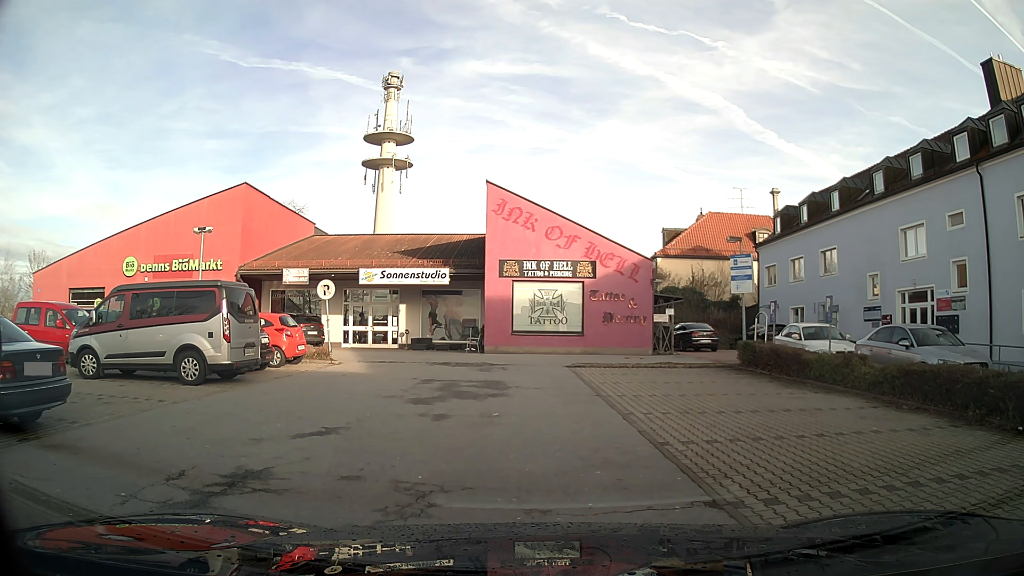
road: service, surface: asphalt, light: Day
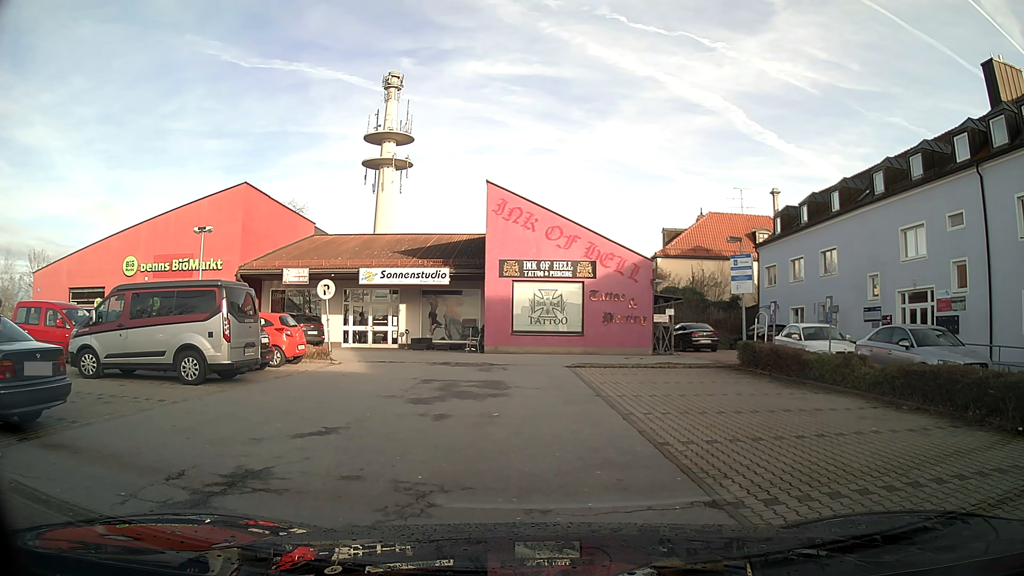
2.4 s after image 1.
(0.0, 0.0) m; 0°
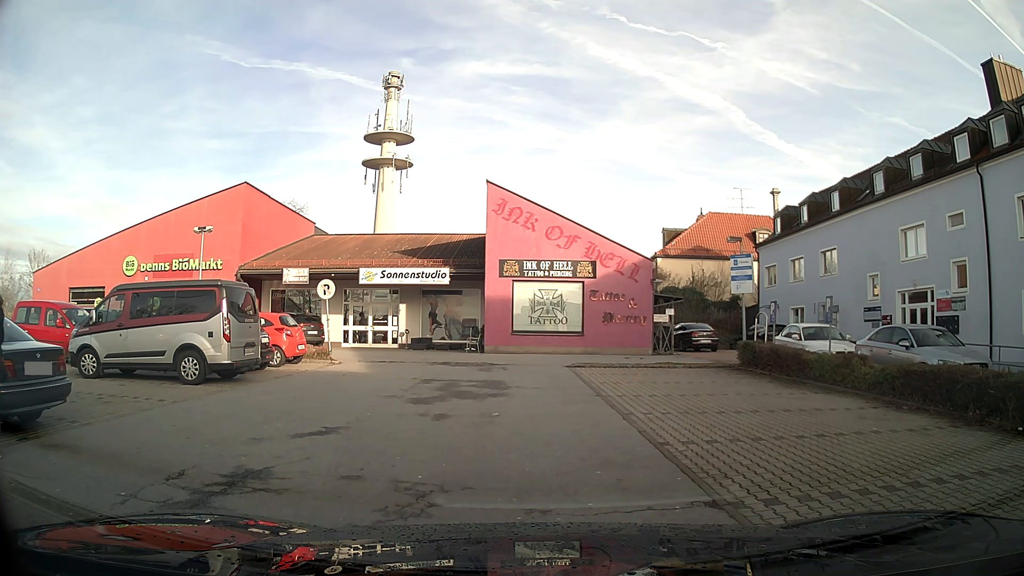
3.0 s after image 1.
(0.0, 0.0) m; 0°
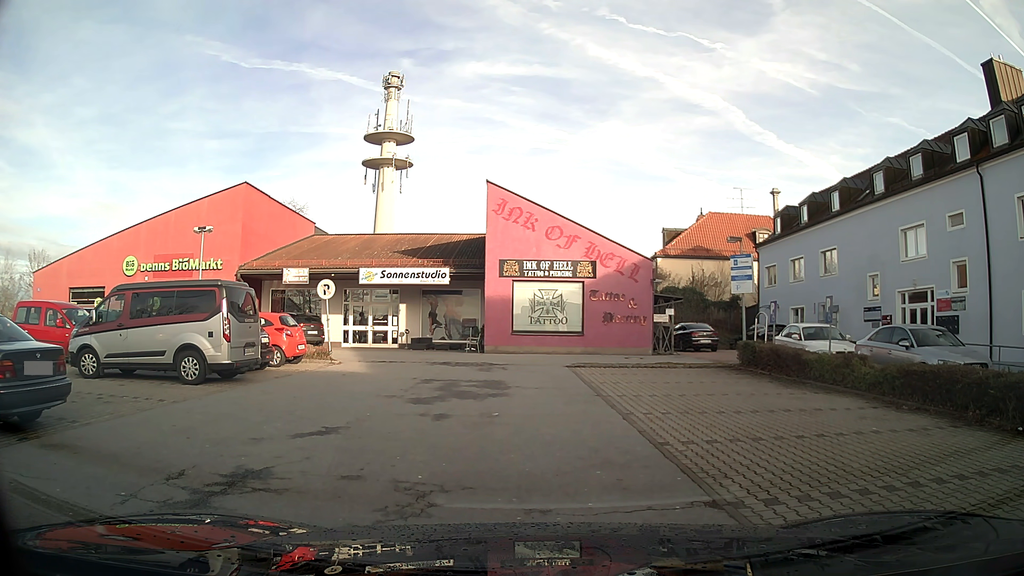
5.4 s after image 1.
(0.0, 0.0) m; 0°
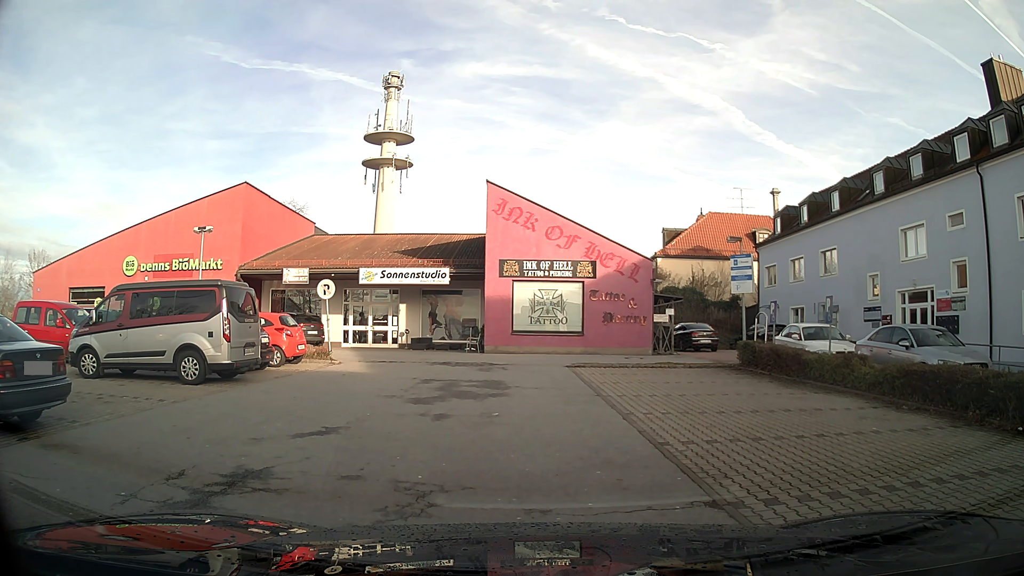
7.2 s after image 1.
(0.0, 0.0) m; 0°
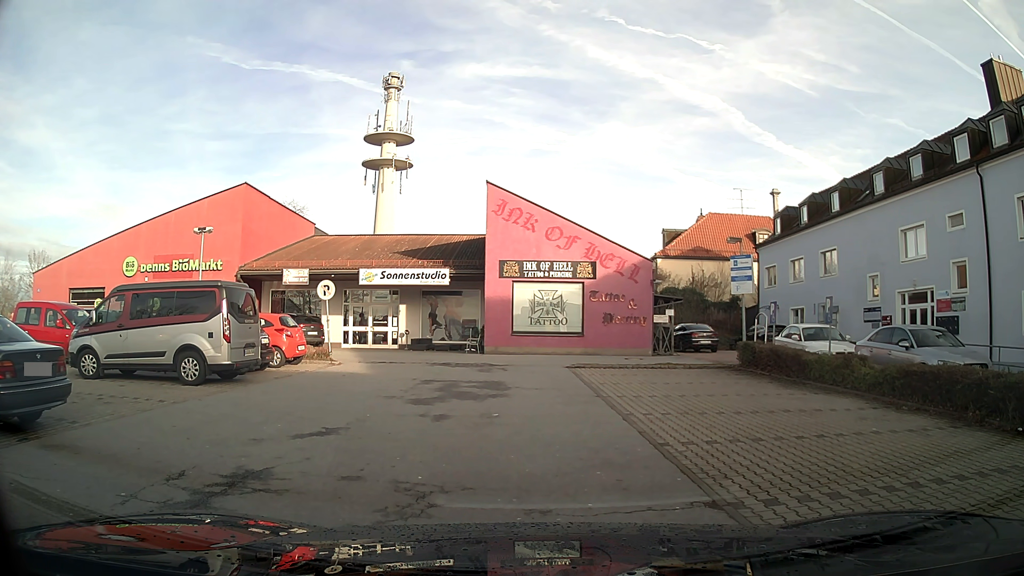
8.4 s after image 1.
(0.0, 0.0) m; 0°
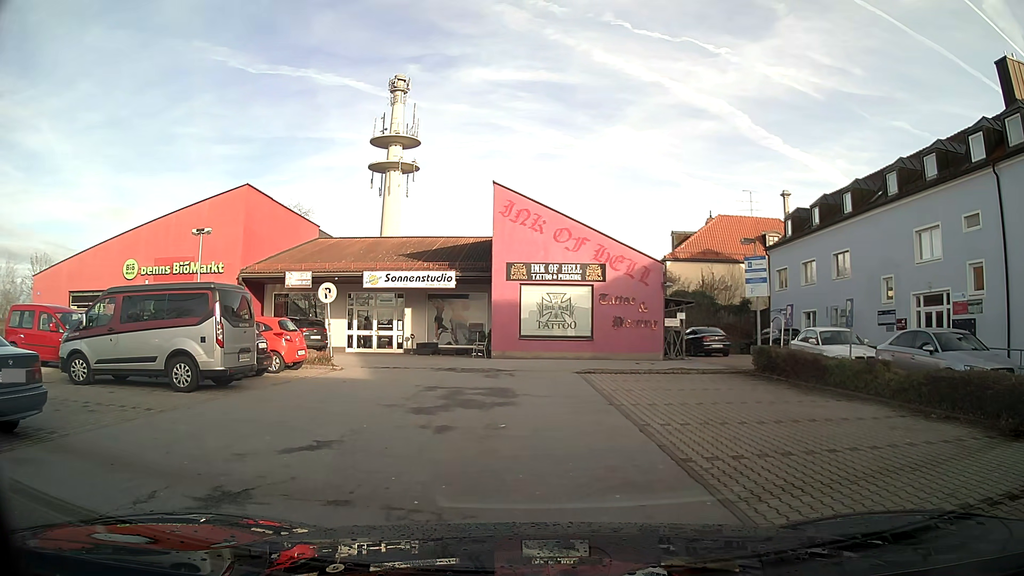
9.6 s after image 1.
(0.0, +0.8) m; -3°
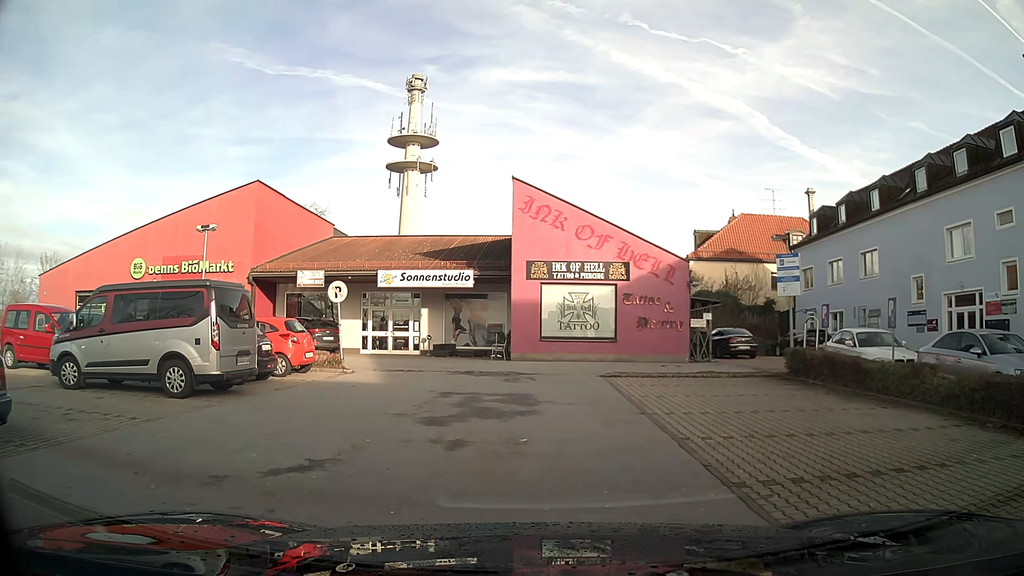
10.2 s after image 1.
(0.0, +1.2) m; -2°
(-1, +10) (-3, +20) (-10, +25) (-20, +27) (-30, +27) (-35, +19) (-35, +9) (-35, -1) (-30, -10) (-23, -16) m
